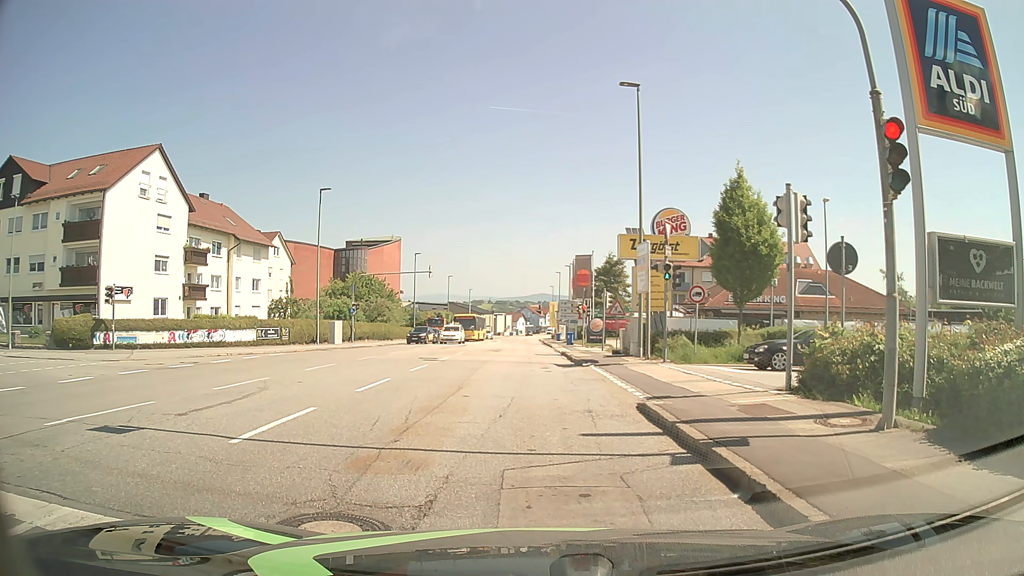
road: tertiary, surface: asphalt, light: Day
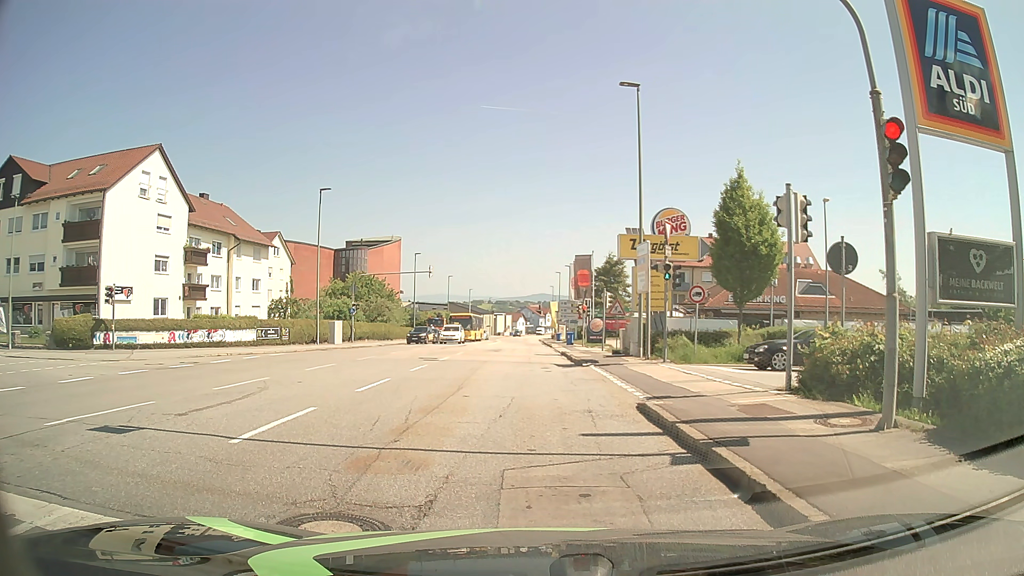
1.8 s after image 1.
(0.0, 0.0) m; 0°
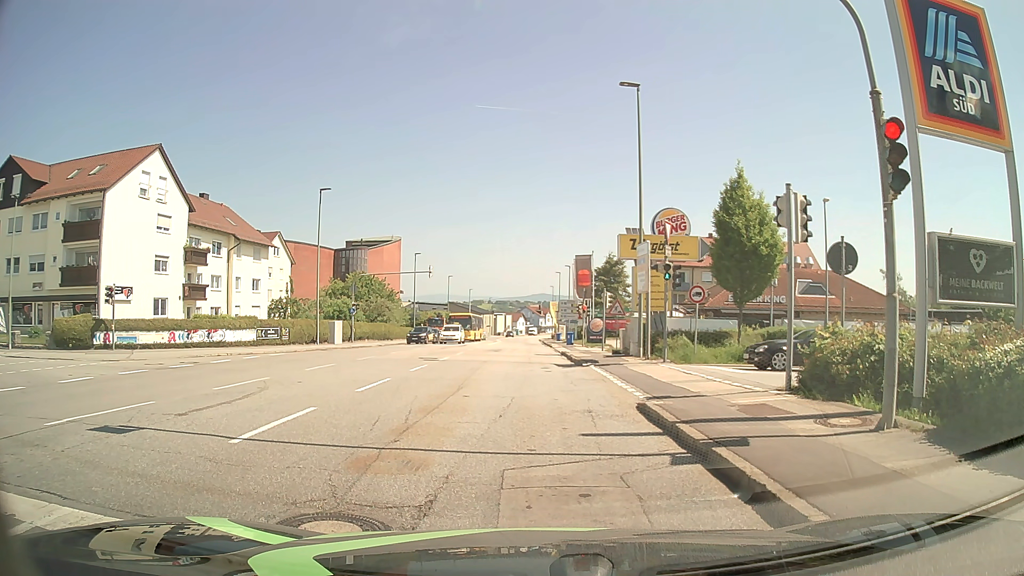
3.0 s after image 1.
(0.0, 0.0) m; 0°
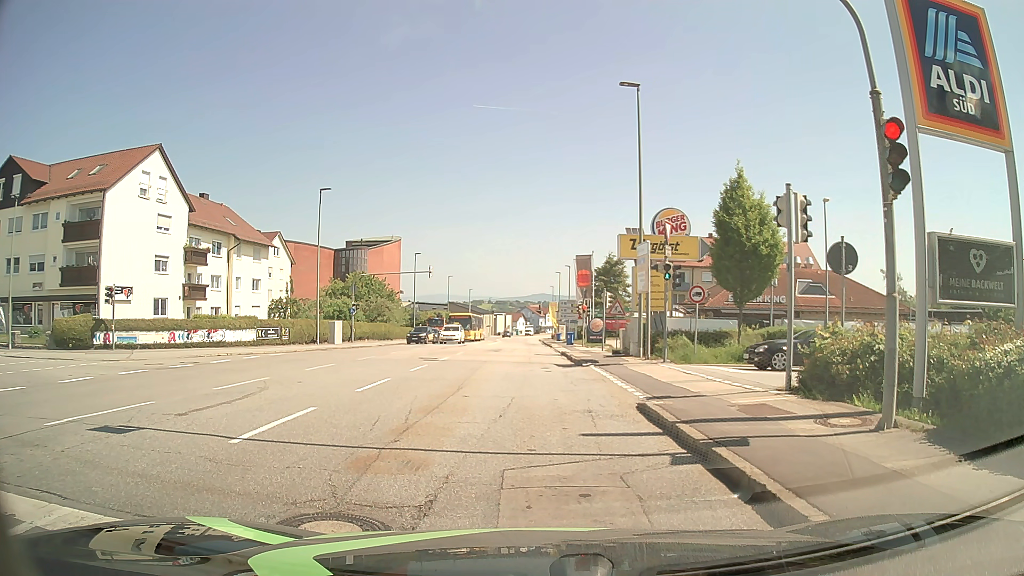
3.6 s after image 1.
(0.0, 0.0) m; 0°
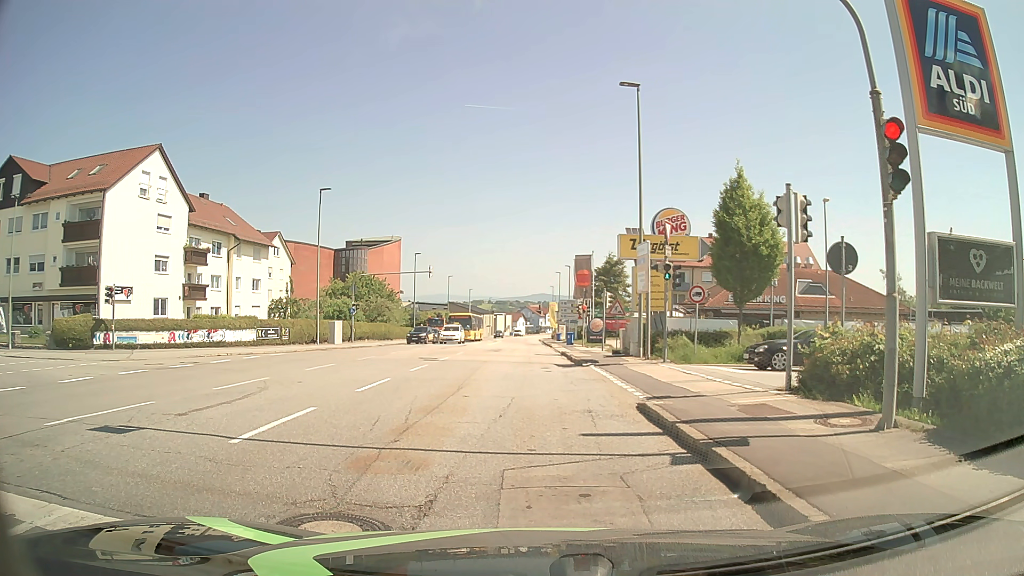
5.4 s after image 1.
(0.0, 0.0) m; 0°
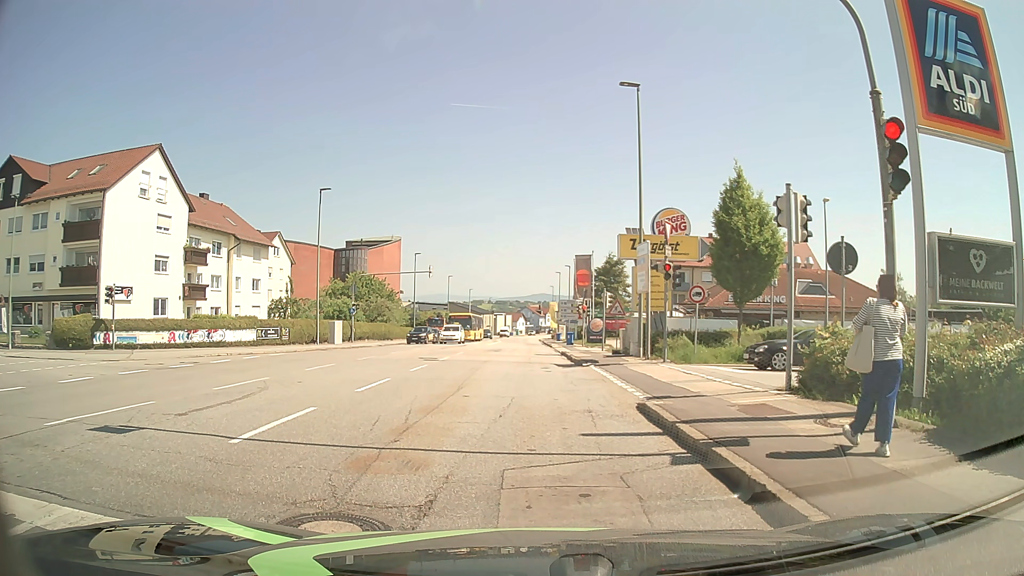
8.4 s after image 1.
(0.0, 0.0) m; 0°
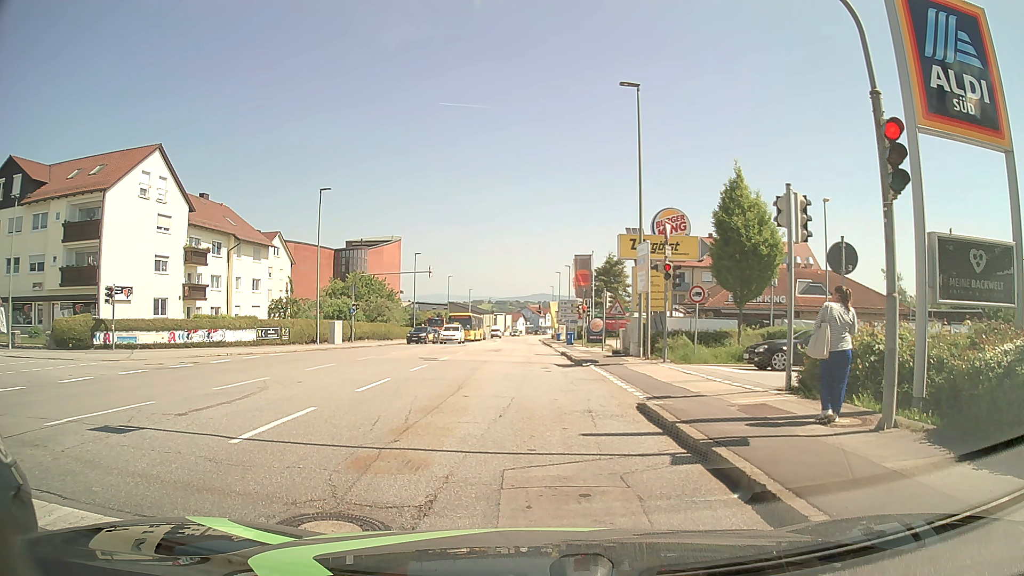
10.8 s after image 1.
(0.0, 0.0) m; 0°
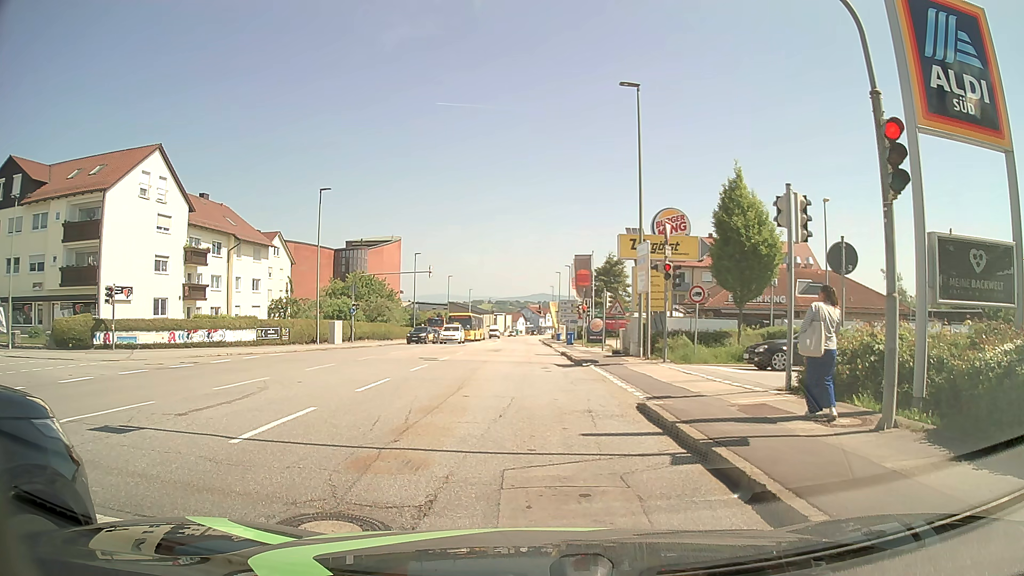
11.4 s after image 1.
(0.0, 0.0) m; 0°
(0, +10) (-1, +20) (-1, +30) (-1, +40) (-2, +50) (-2, +60) (-2, +70) (-3, +80) (-3, +90) (-4, +100) m
